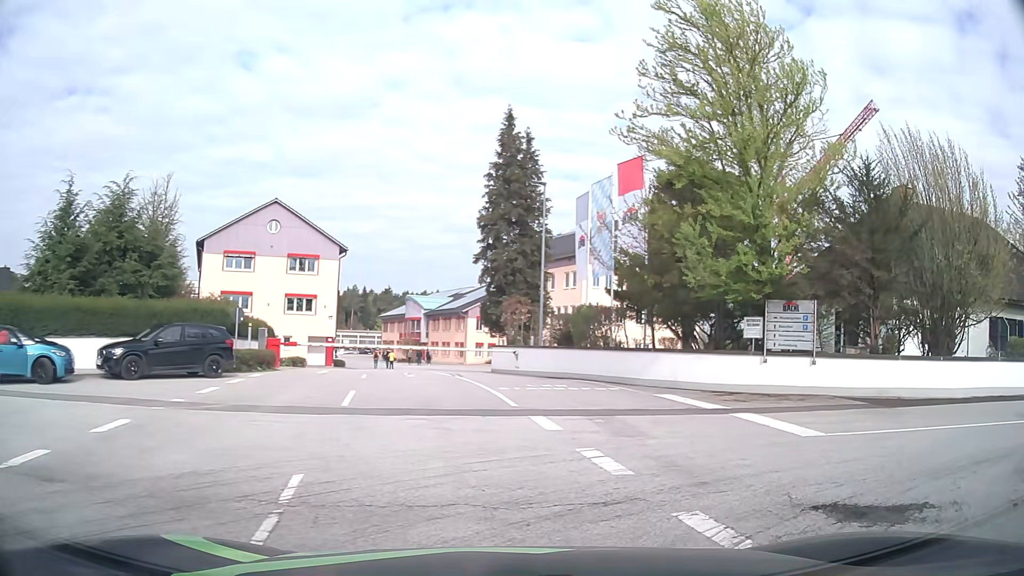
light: Day
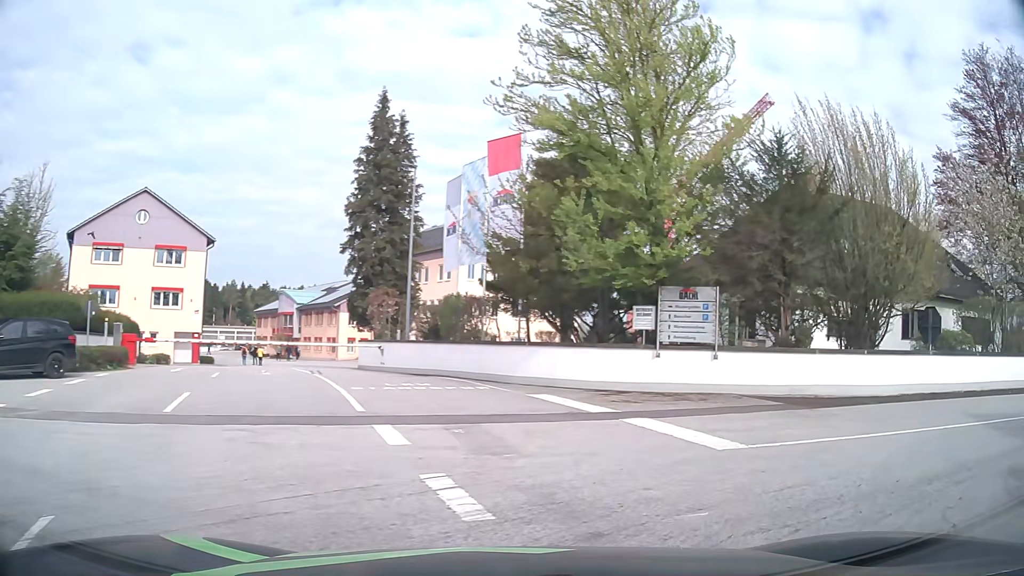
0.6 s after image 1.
(+0.2, +2.2) m; +13°
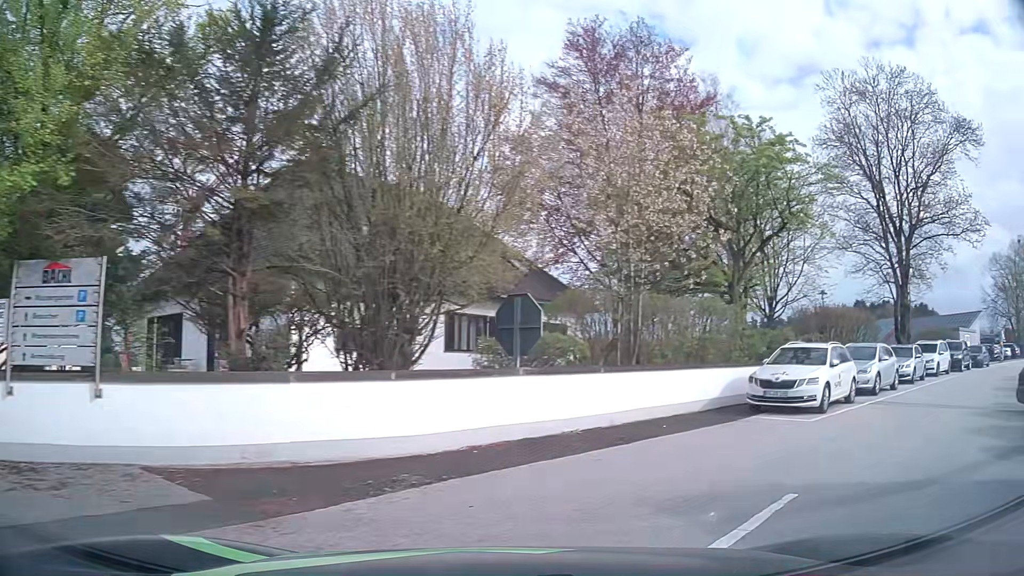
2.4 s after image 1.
(+2.3, +7.0) m; +39°
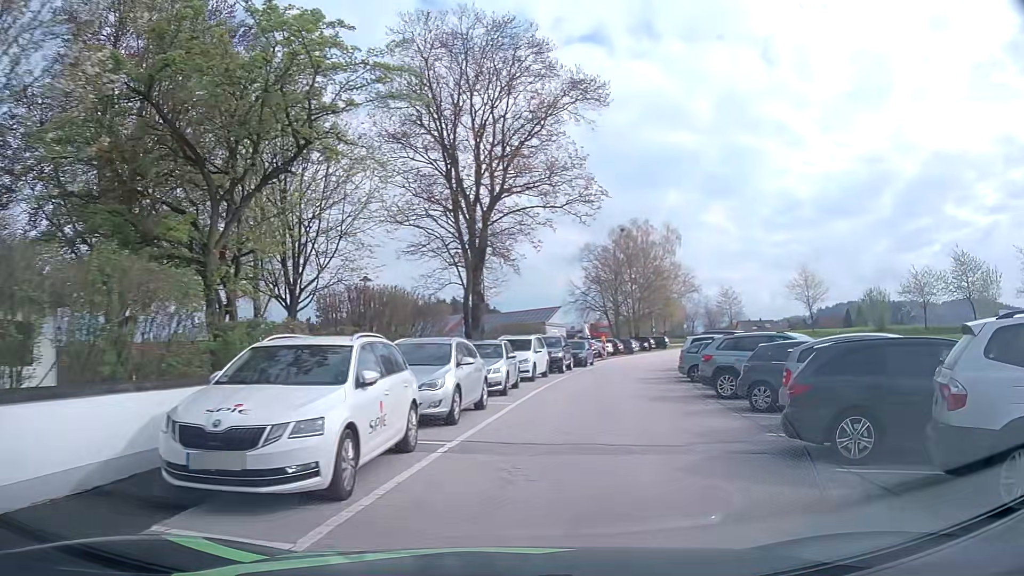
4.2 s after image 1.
(+2.9, +7.8) m; +38°
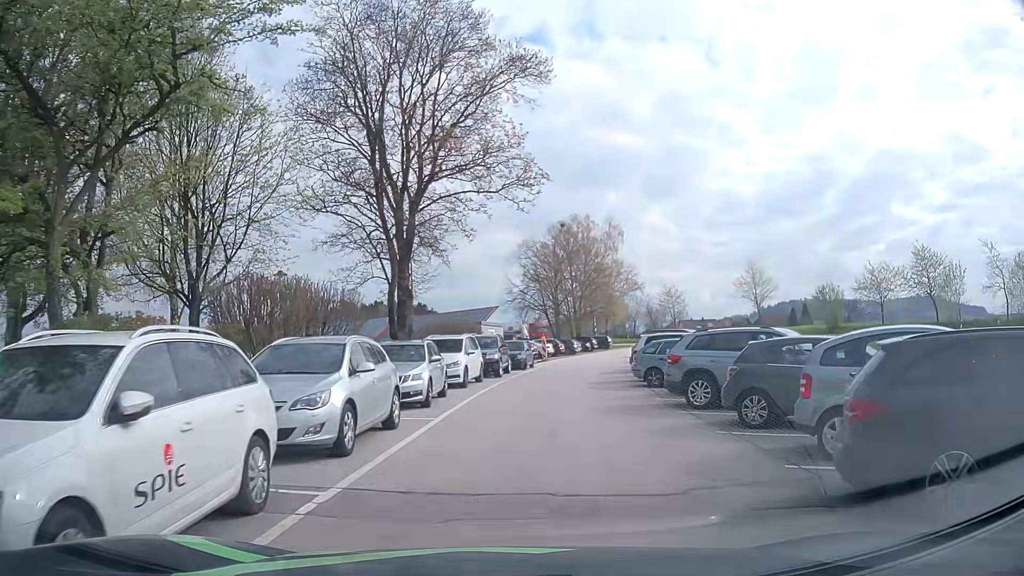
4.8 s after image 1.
(+0.1, +3.2) m; +5°
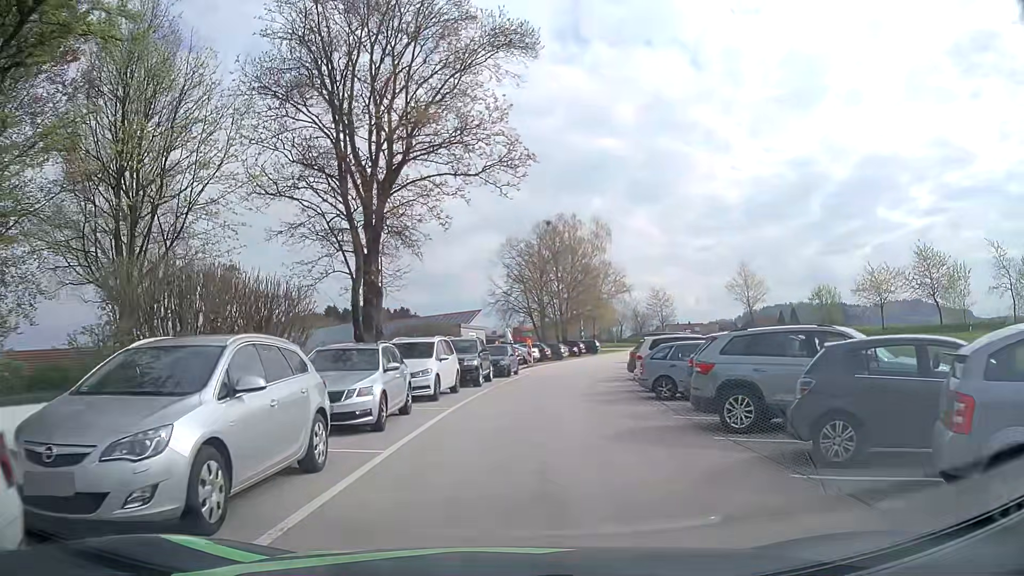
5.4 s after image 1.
(+0.1, +3.6) m; +2°
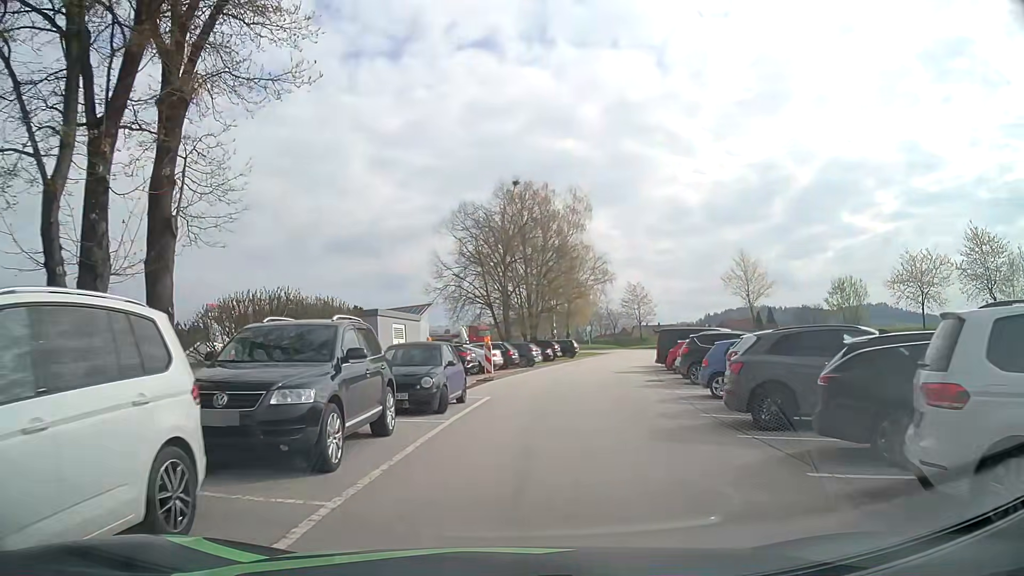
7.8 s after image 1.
(+0.3, +15.7) m; +2°
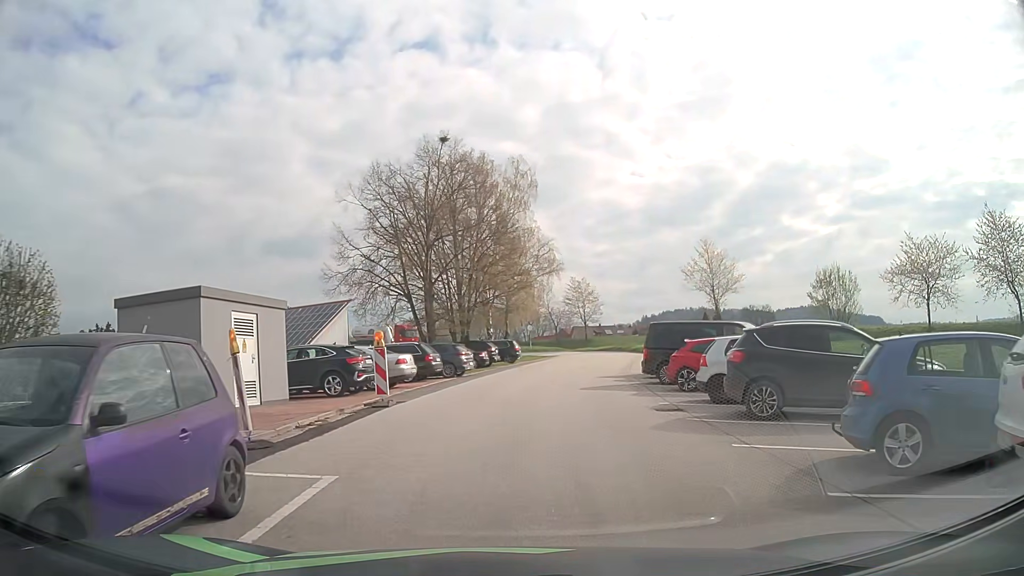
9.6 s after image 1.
(+0.6, +10.3) m; +7°
